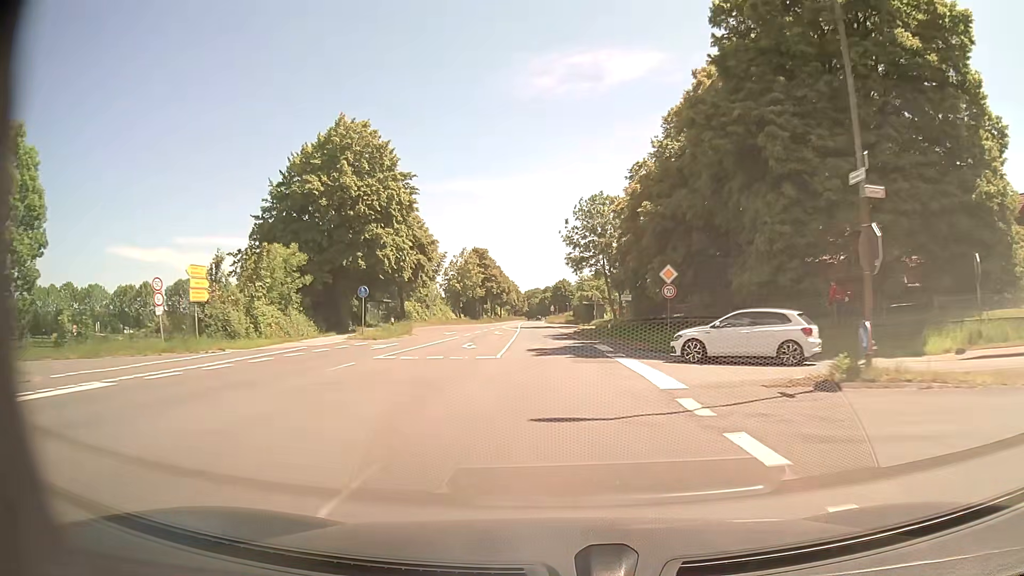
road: secondary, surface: asphalt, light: Day
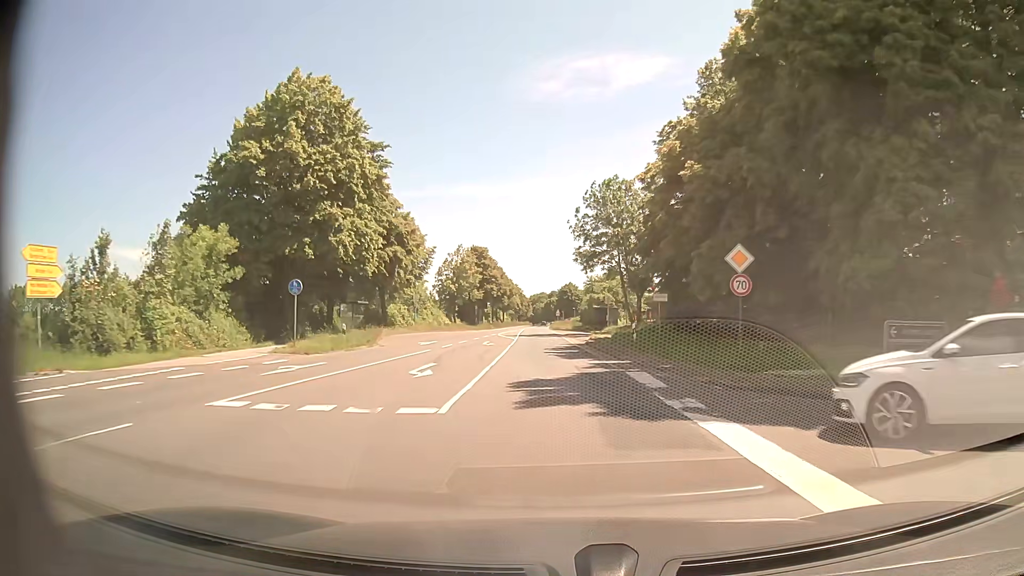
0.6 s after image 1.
(-0.1, +10.8) m; -1°
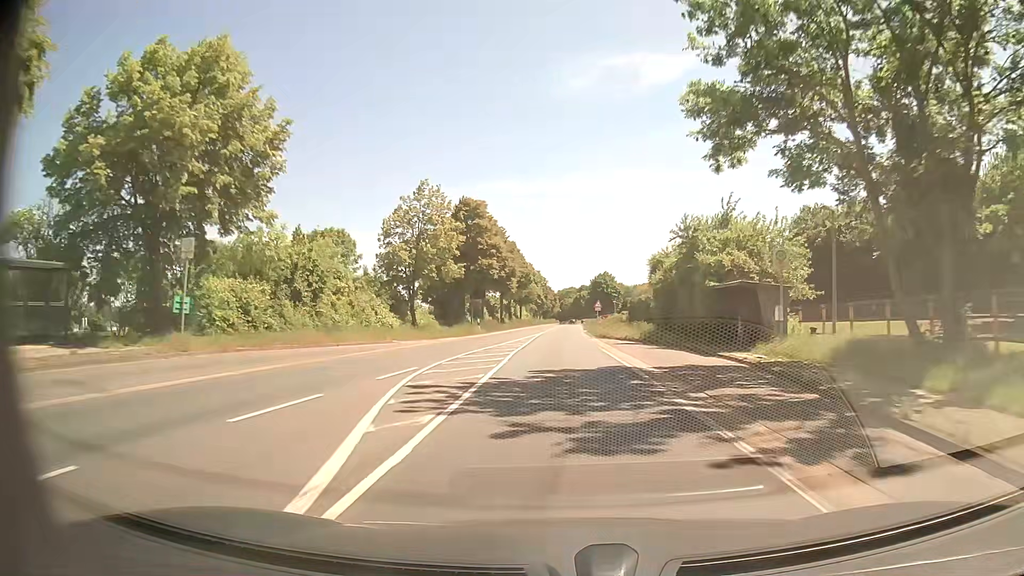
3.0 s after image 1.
(-1.0, +43.1) m; -2°
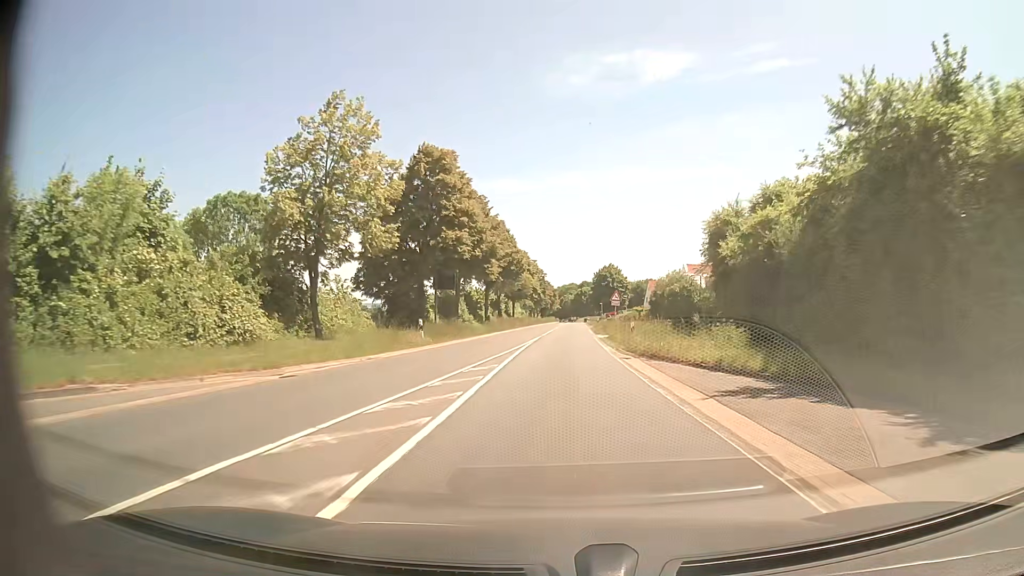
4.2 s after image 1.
(0.0, +21.6) m; 0°
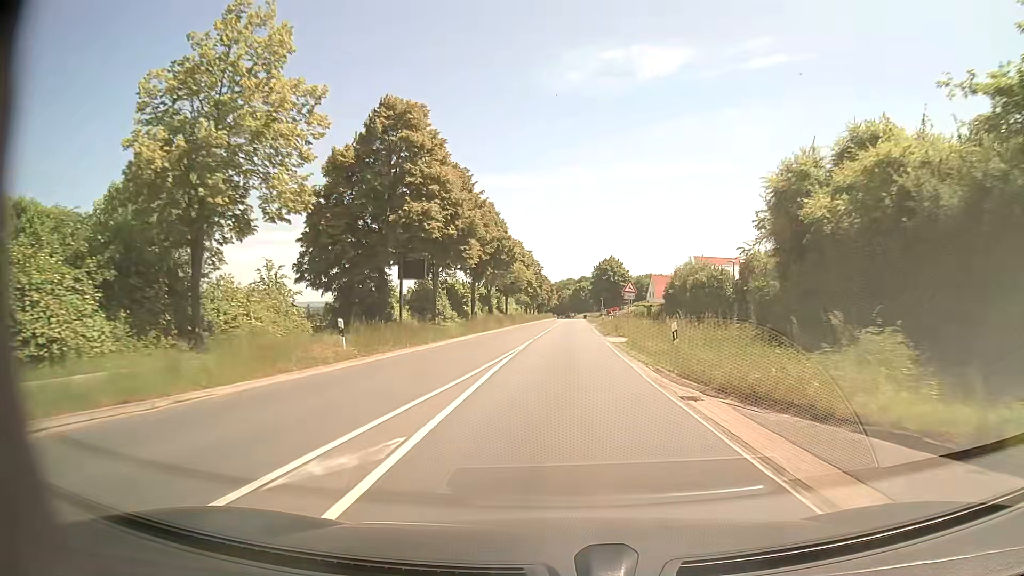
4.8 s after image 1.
(0.0, +10.8) m; 0°
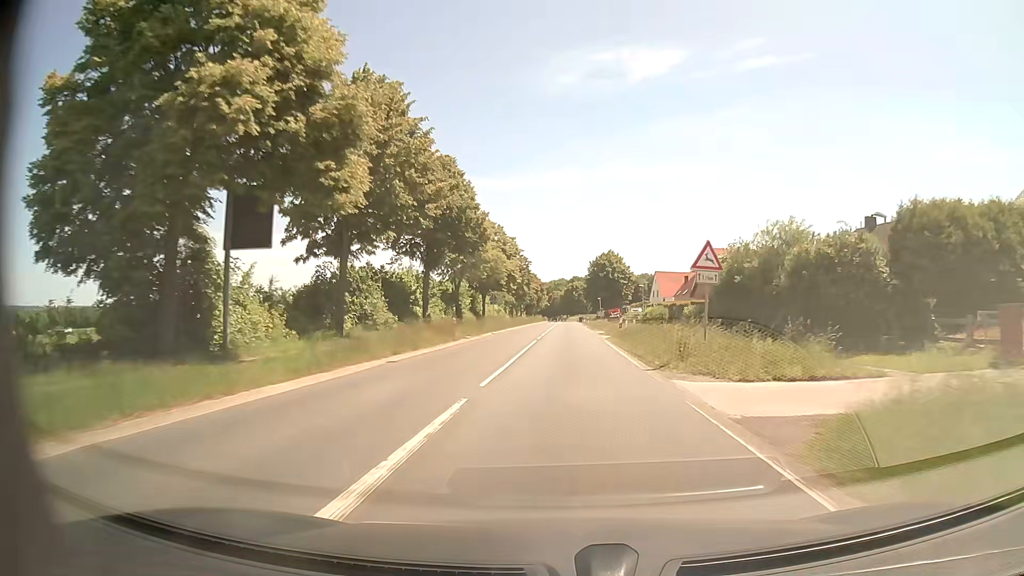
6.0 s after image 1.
(+0.2, +21.7) m; +1°
(0, +10) (0, +20) (0, +30) (0, +40) (+1, +50) (+1, +60) (+1, +70) (+1, +80) (+1, +90) (+2, +100) m
